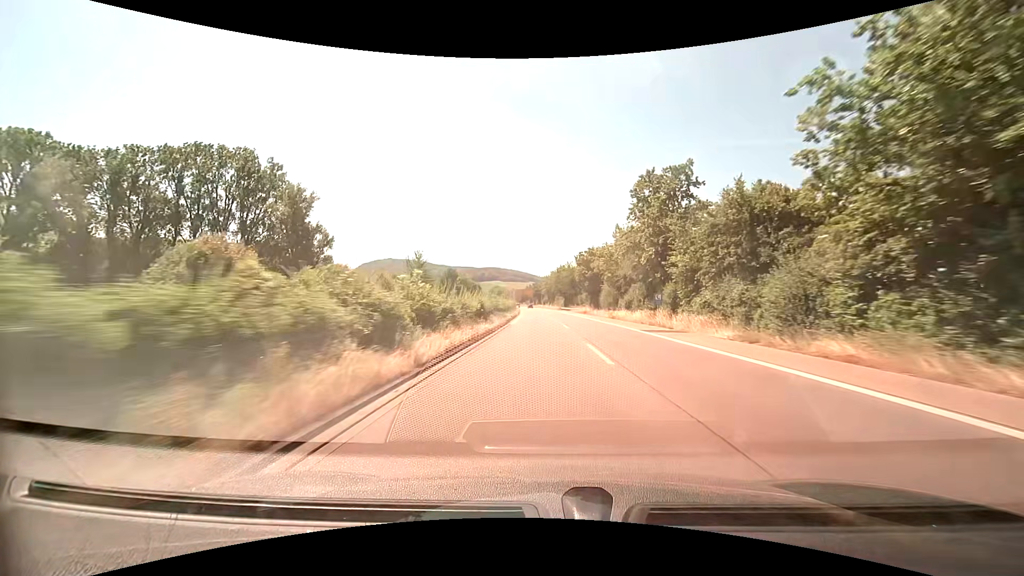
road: trunk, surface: asphalt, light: Day
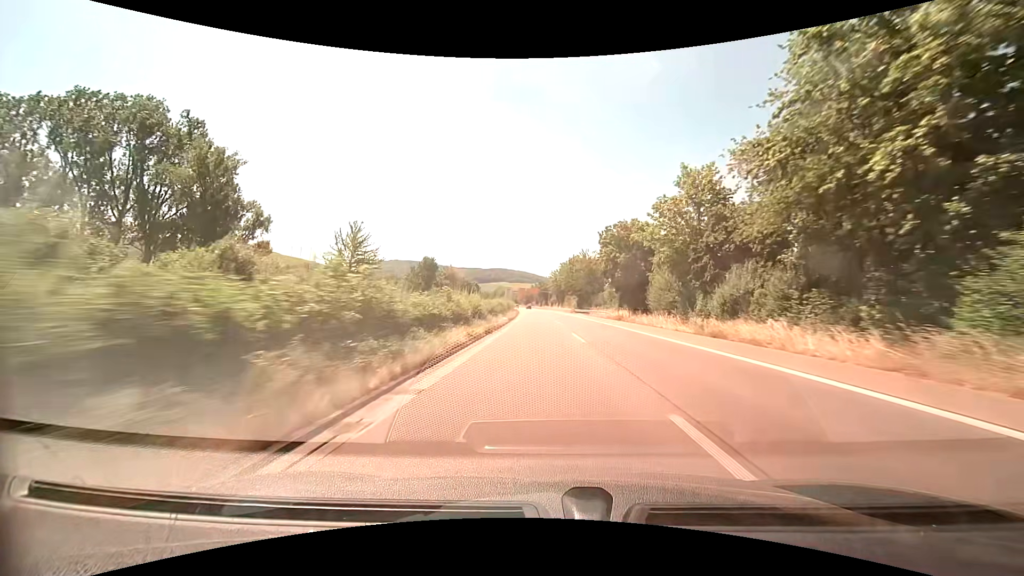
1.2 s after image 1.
(-0.1, +29.3) m; -1°
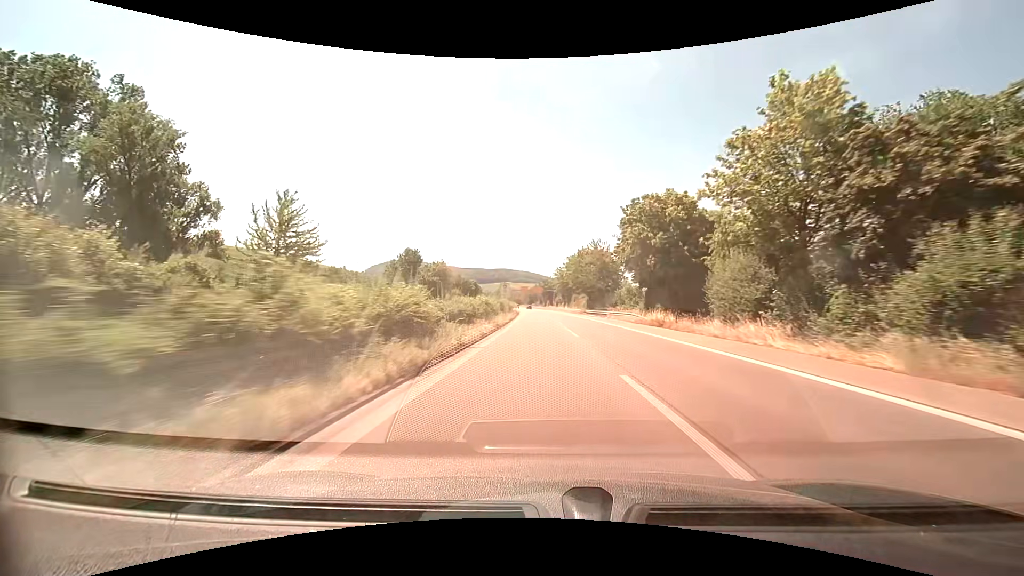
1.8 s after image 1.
(-0.1, +14.6) m; -1°
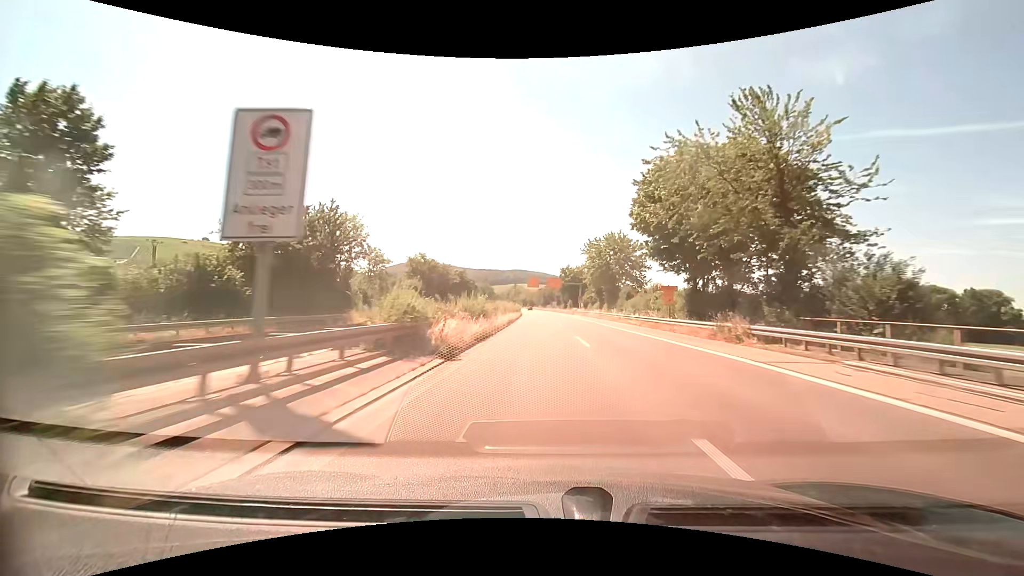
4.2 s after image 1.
(-1.0, +58.3) m; -2°
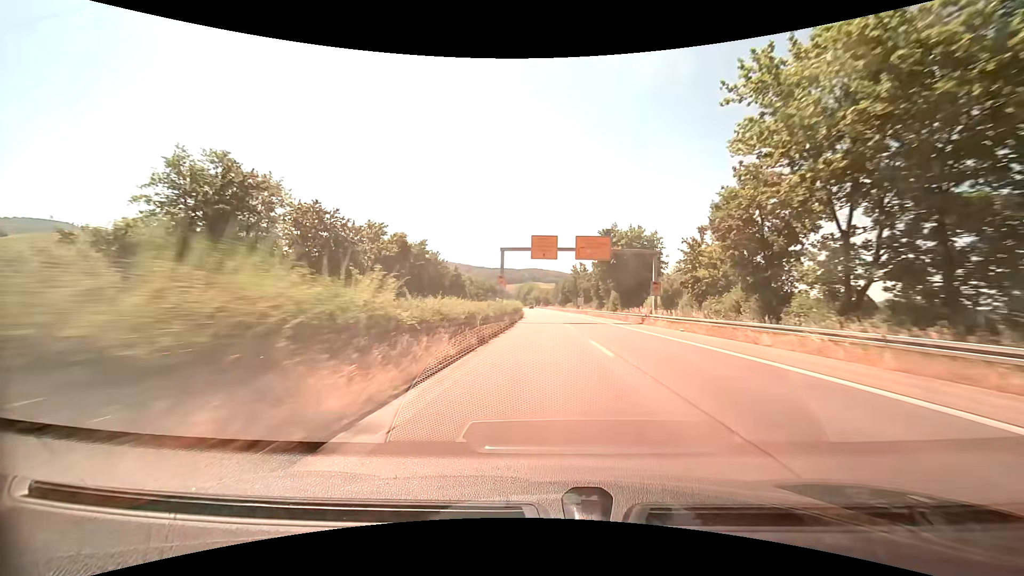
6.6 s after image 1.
(-1.0, +57.6) m; -2°
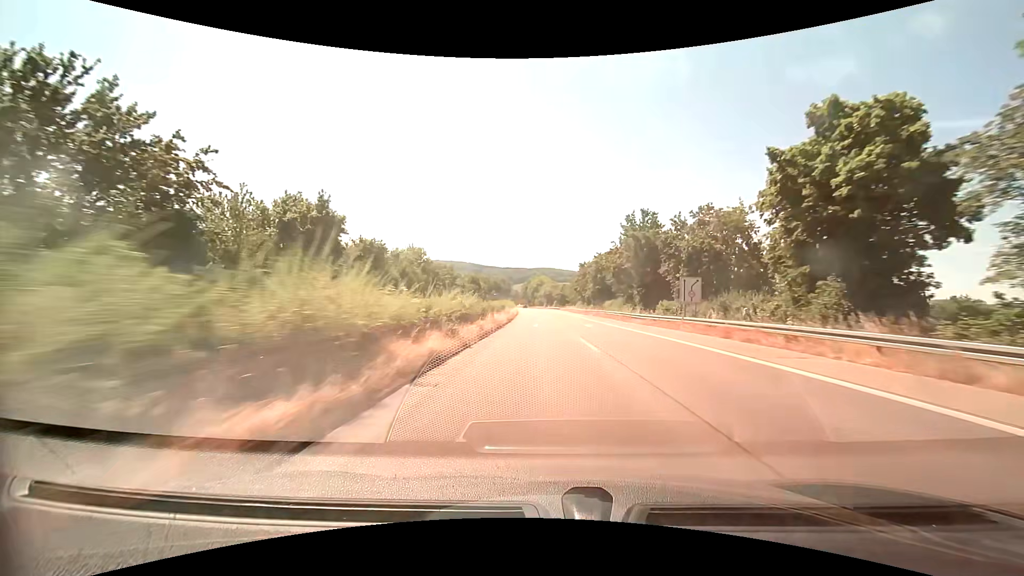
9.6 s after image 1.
(-0.7, +70.9) m; -1°
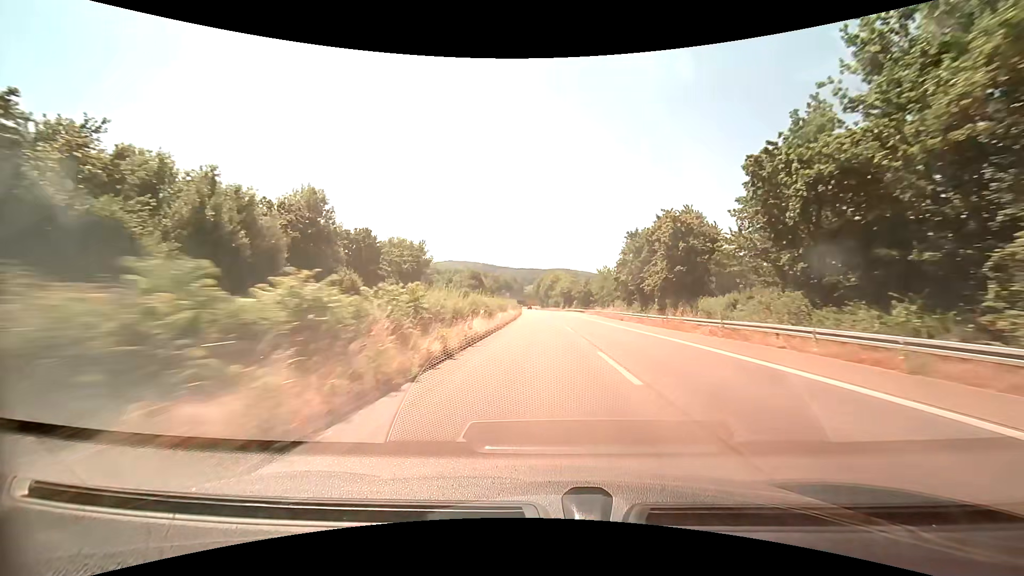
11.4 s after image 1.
(-0.6, +42.1) m; -2°
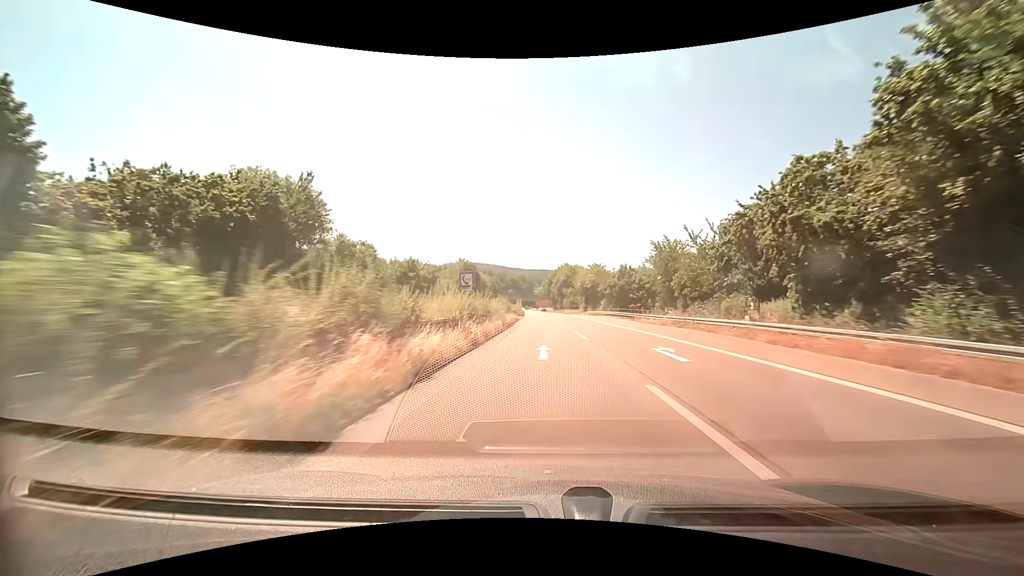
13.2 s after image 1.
(-0.5, +41.8) m; -1°
(0, +10) (0, +20) (0, +30) (0, +40) (-1, +50) (-1, +60) (-1, +70) (-1, +80) (-2, +90) (-2, +100) m
